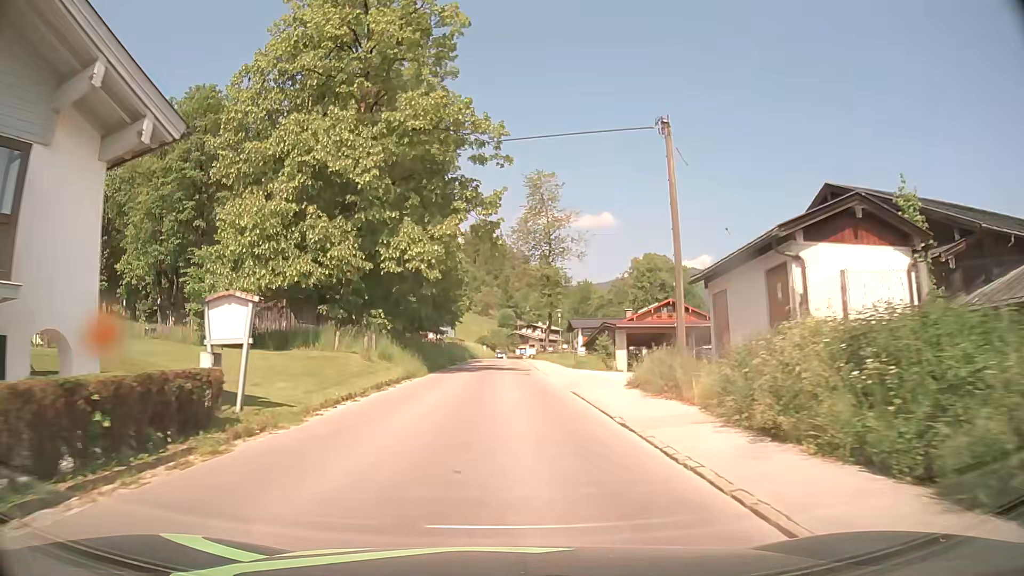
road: tertiary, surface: asphalt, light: Day
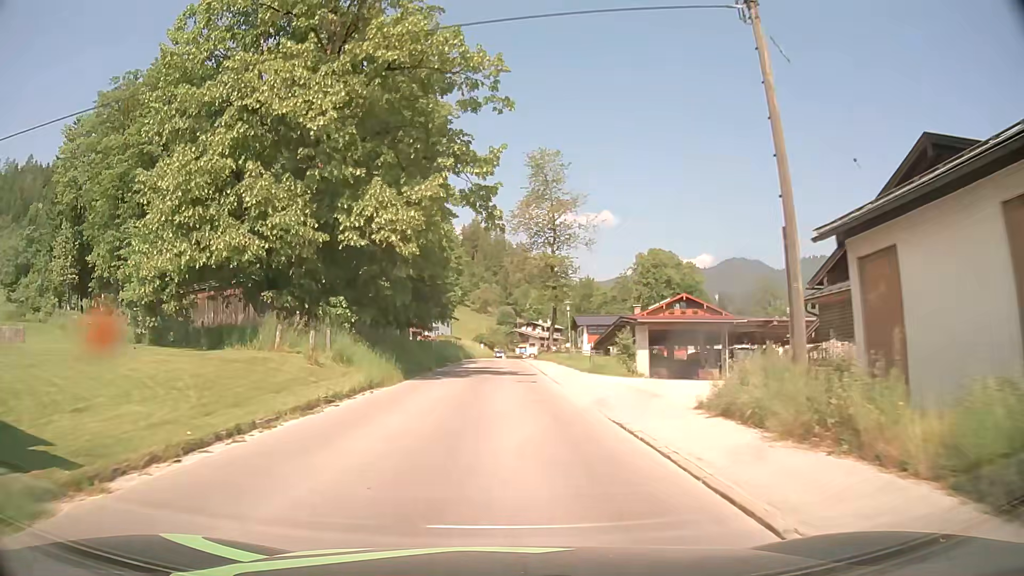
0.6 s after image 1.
(0.0, +7.7) m; 0°
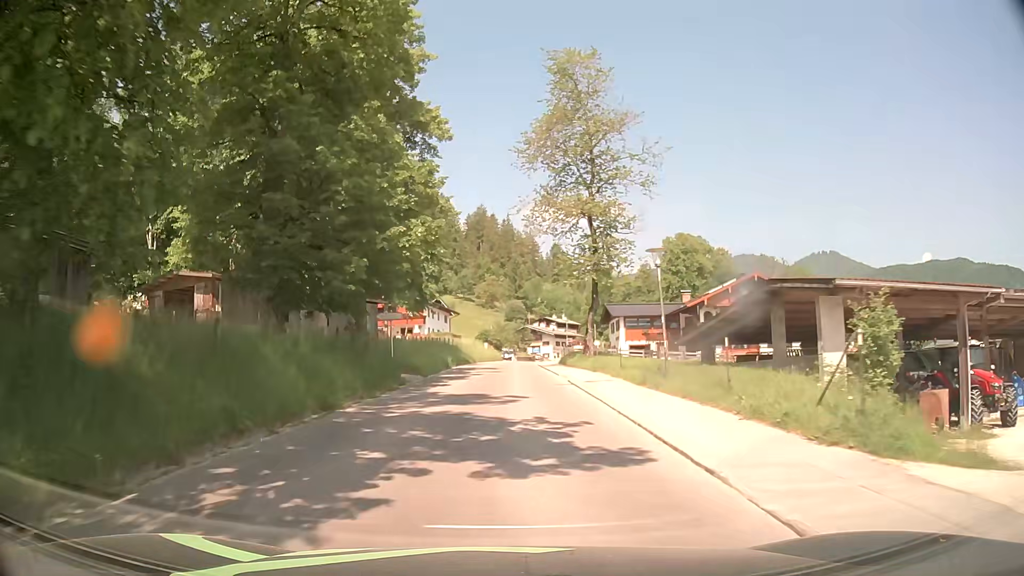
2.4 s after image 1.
(-0.1, +23.3) m; 0°
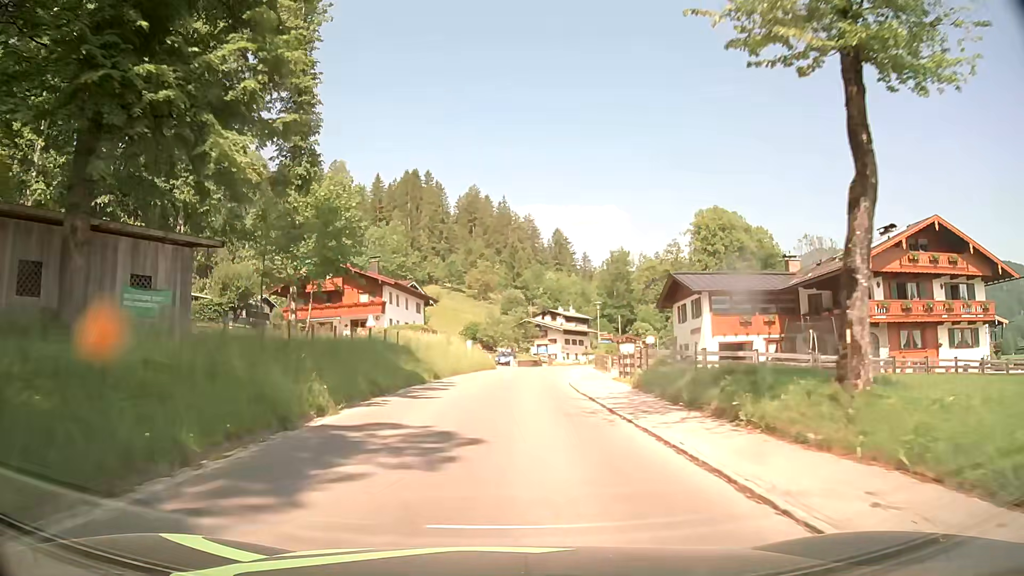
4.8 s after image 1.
(+0.1, +31.1) m; 0°
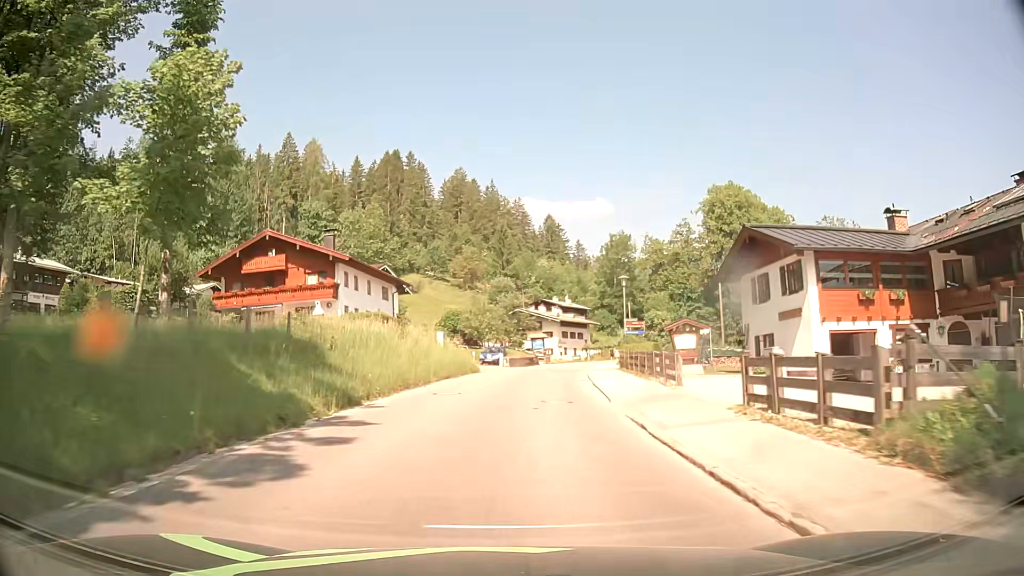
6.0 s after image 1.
(+0.1, +15.7) m; +1°
